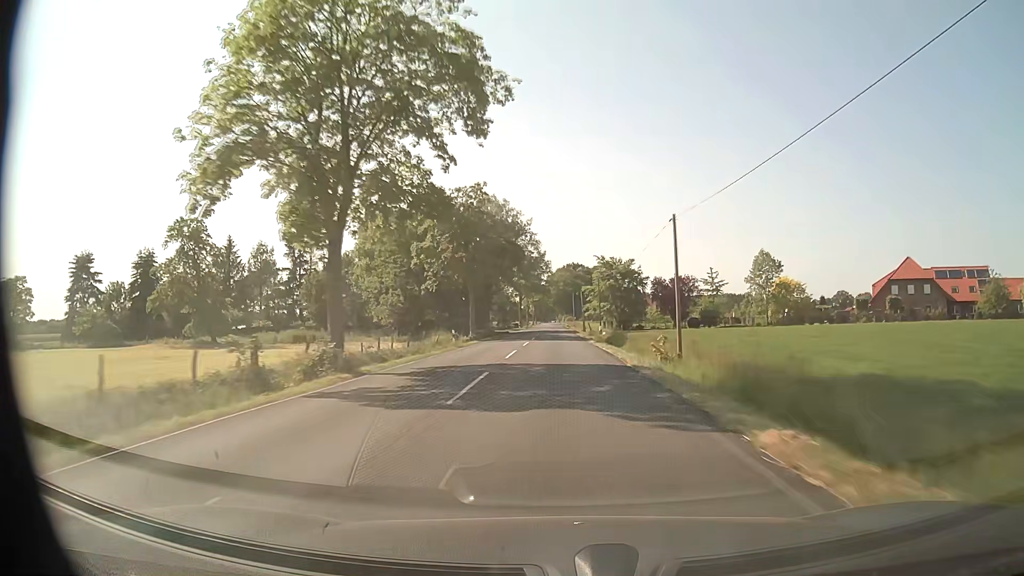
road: secondary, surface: asphalt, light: Day
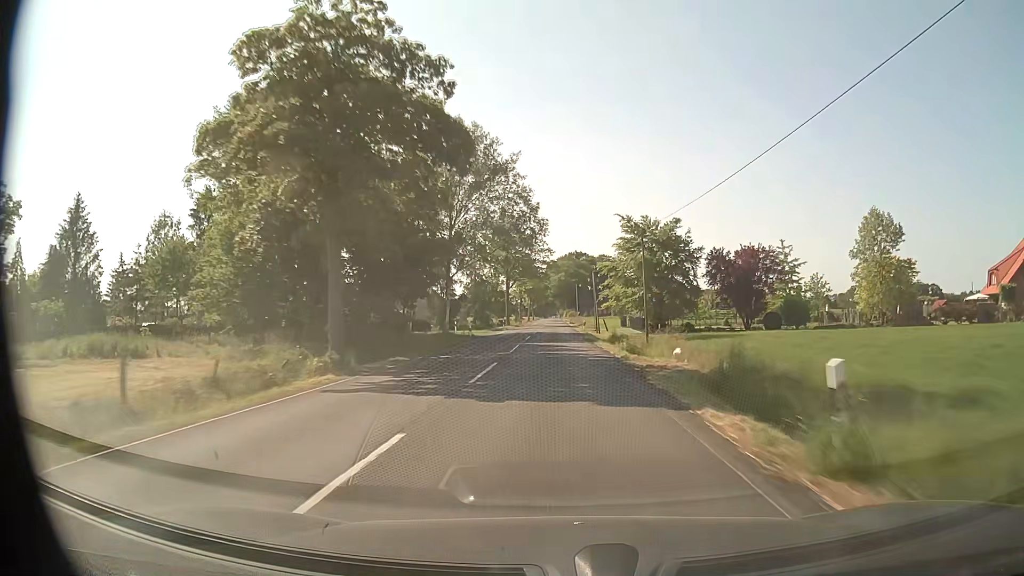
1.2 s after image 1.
(0.0, +32.9) m; 0°
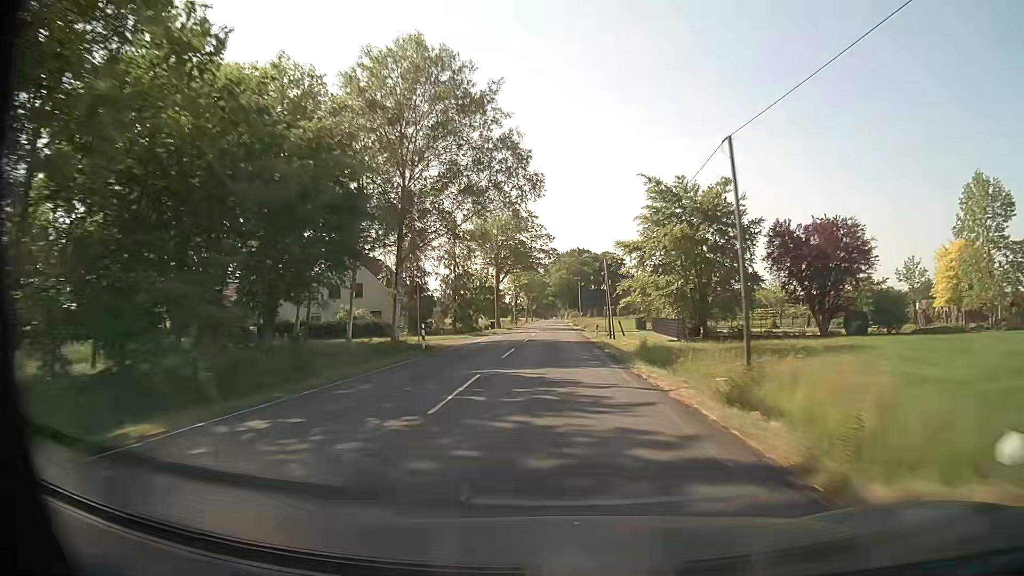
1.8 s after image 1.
(0.0, +16.5) m; 0°
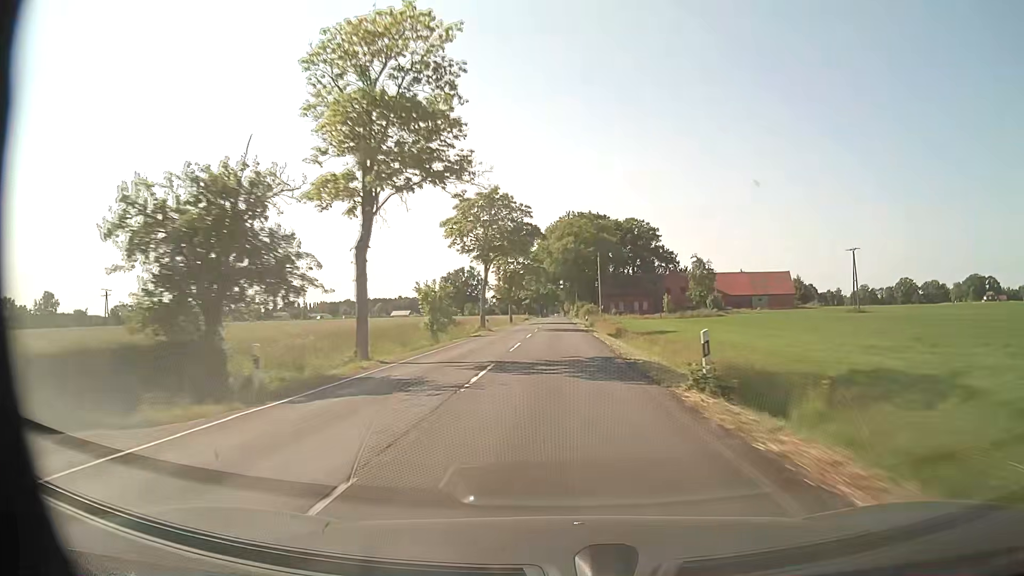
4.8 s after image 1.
(-0.2, +82.3) m; 0°
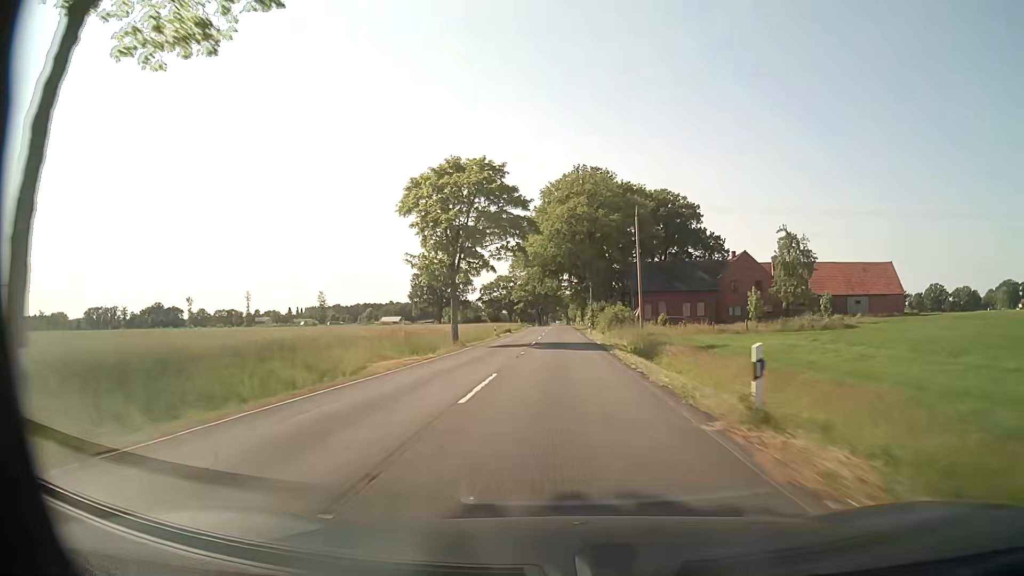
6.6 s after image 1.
(-0.2, +49.1) m; 0°
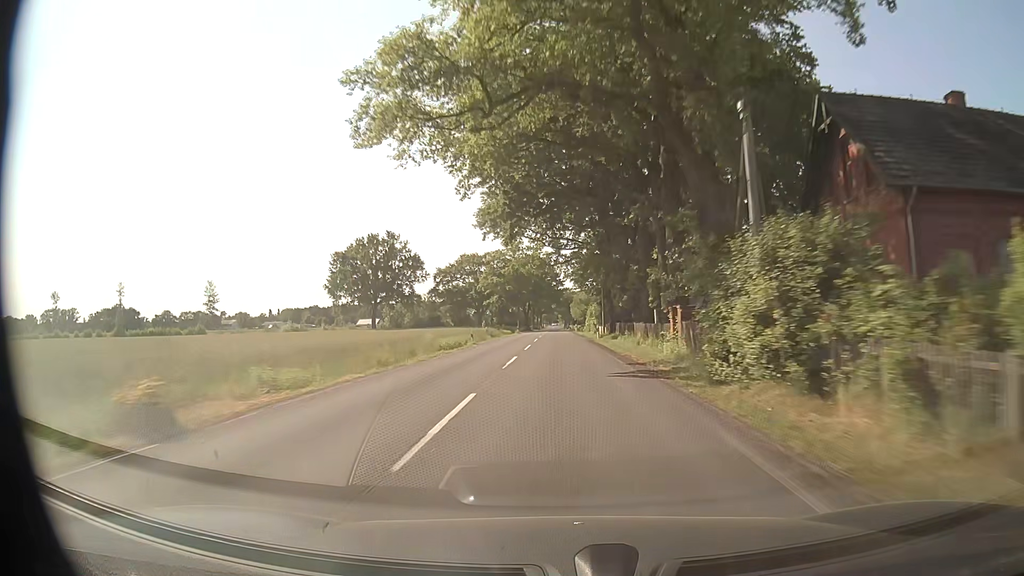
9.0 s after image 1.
(+0.2, +65.0) m; 0°
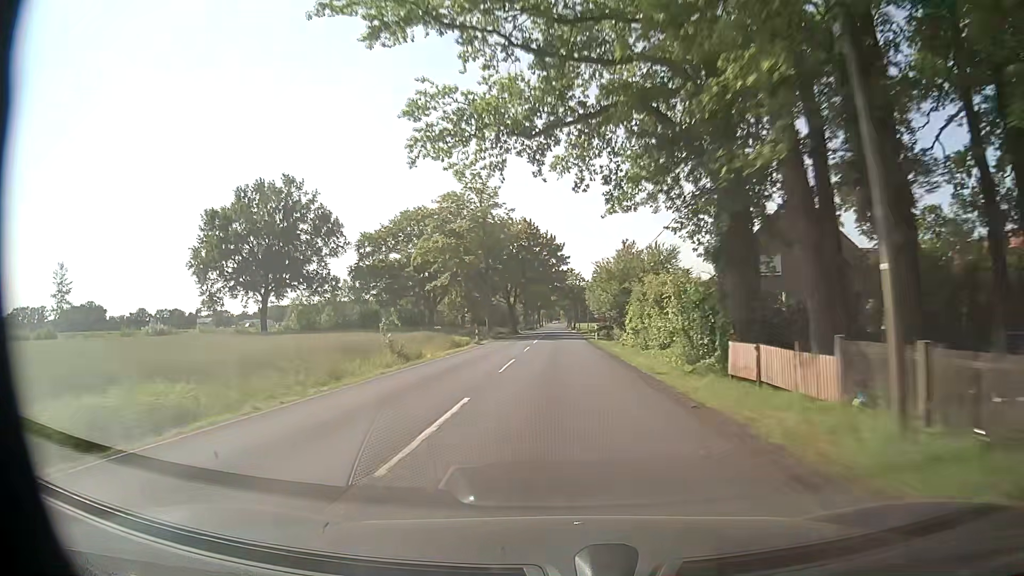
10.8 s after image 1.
(0.0, +48.4) m; -1°
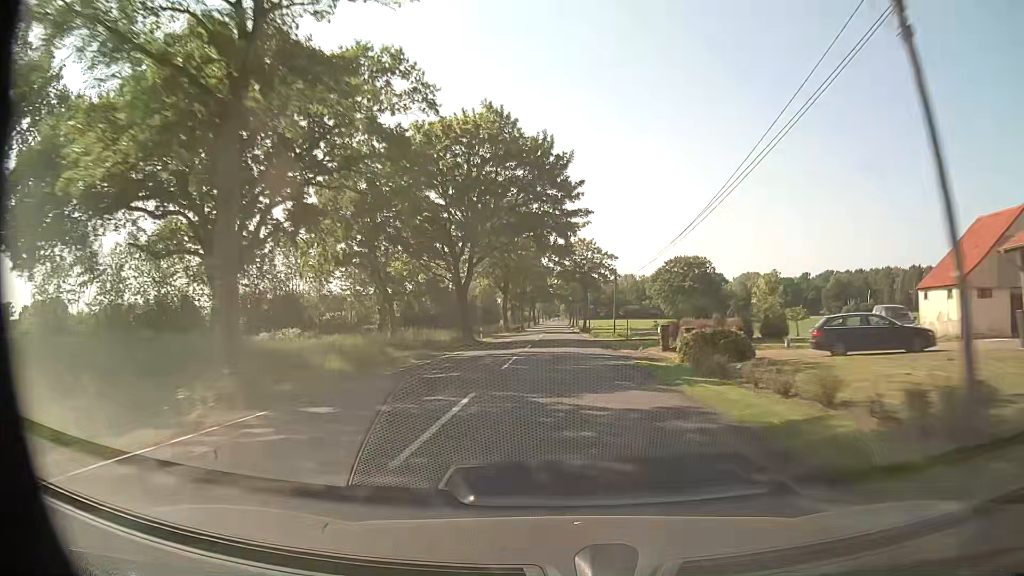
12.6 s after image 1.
(+0.2, +48.0) m; +1°
(0, +10) (0, +20) (0, +30) (0, +40) (0, +50) (0, +60) (0, +70) (0, +80) (0, +90) (0, +100) m
